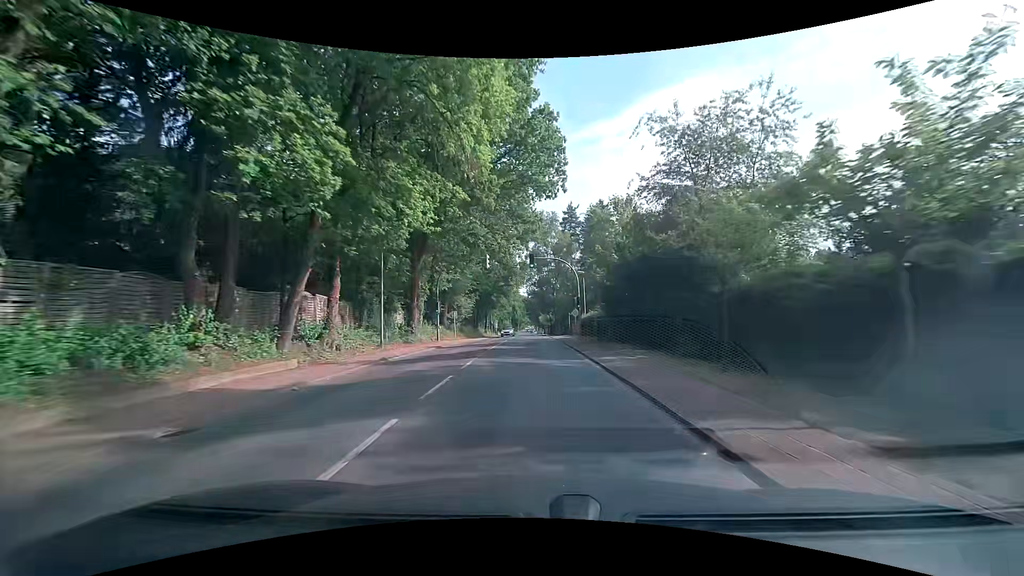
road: secondary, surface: asphalt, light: Day
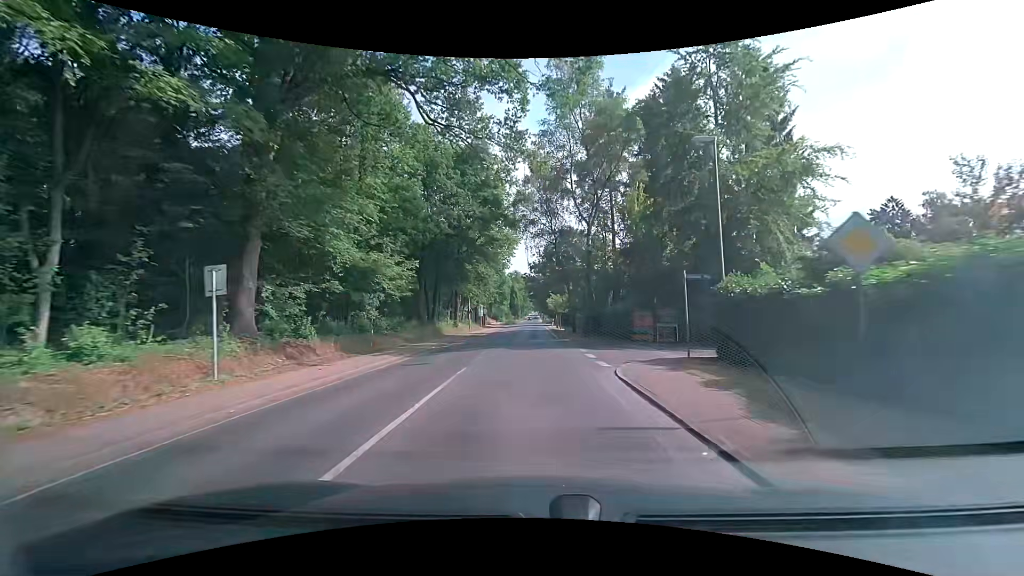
(-0.8, +40.7) m; -1°
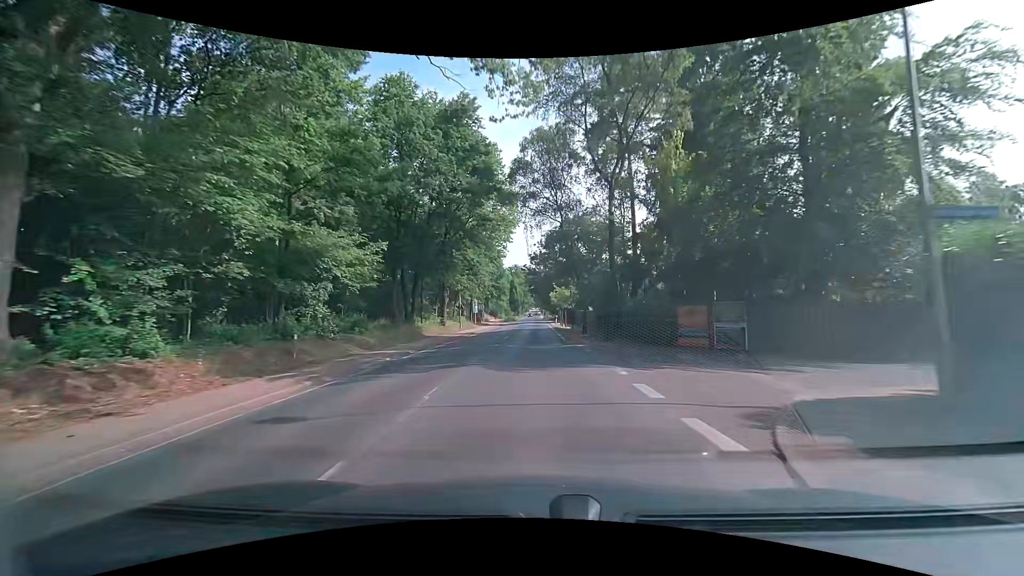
(-0.1, +8.4) m; -1°
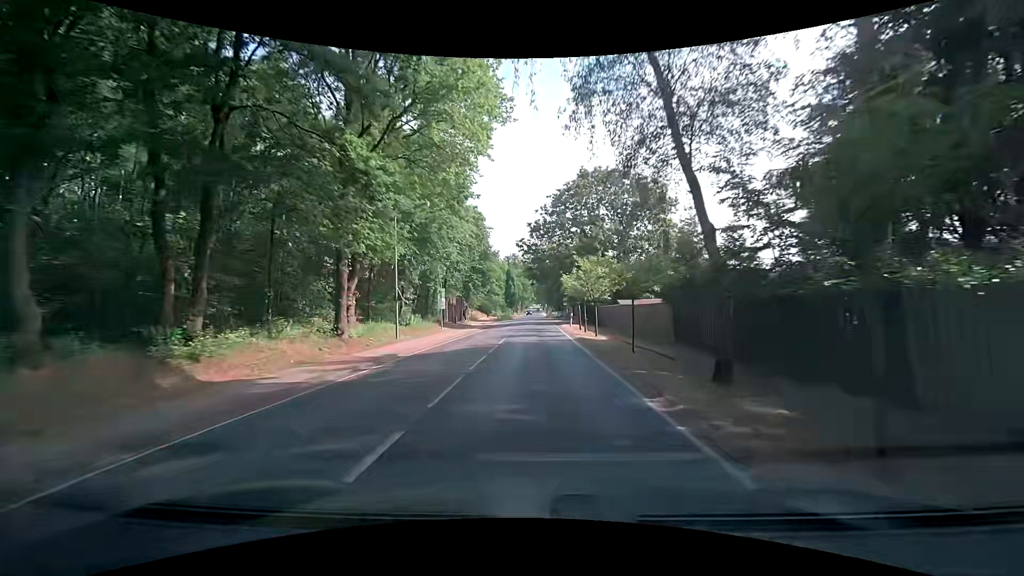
(0.0, +25.0) m; 0°
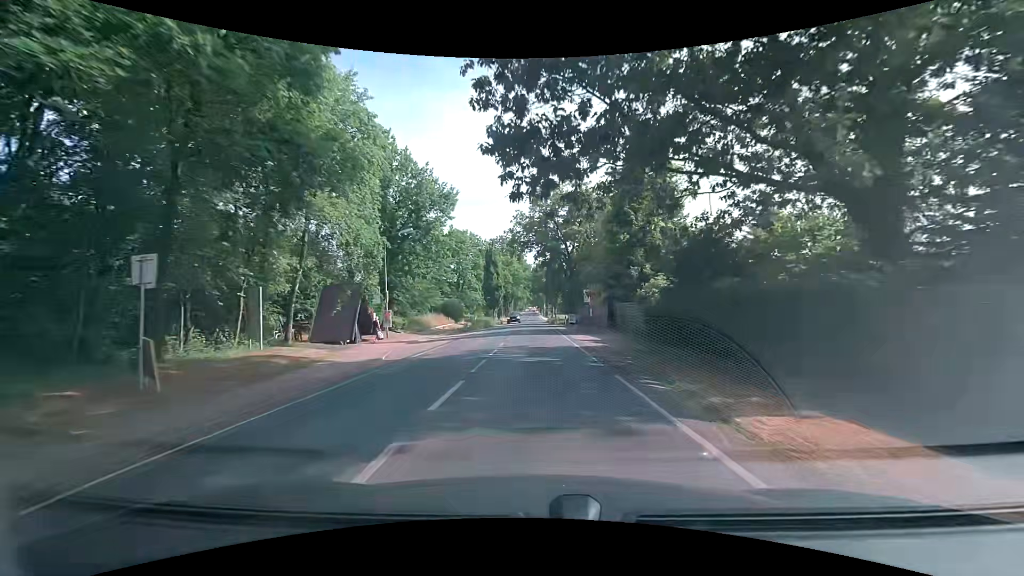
(+0.3, +41.1) m; +1°
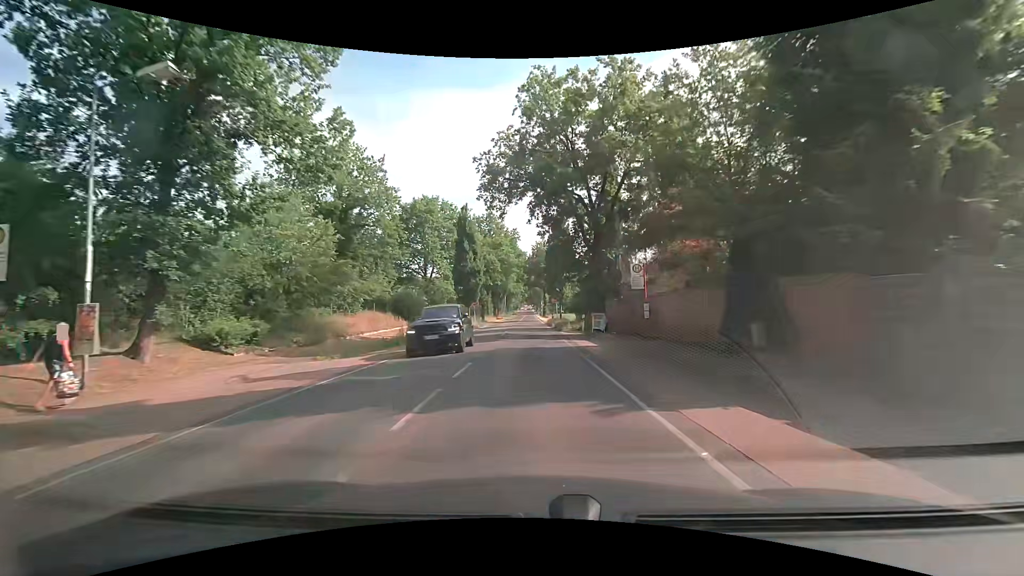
(0.0, +24.1) m; 0°
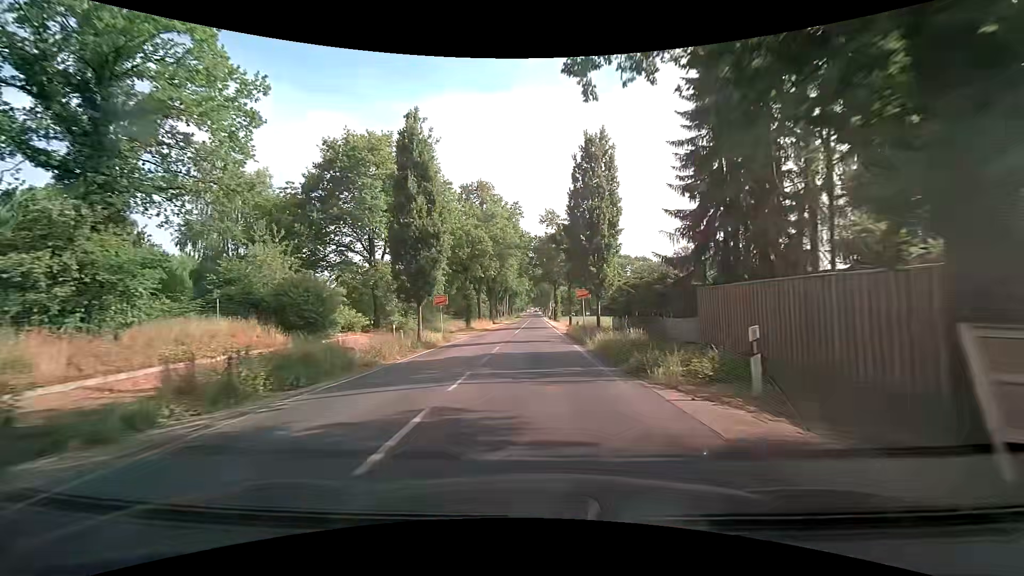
(-0.2, +24.0) m; 0°
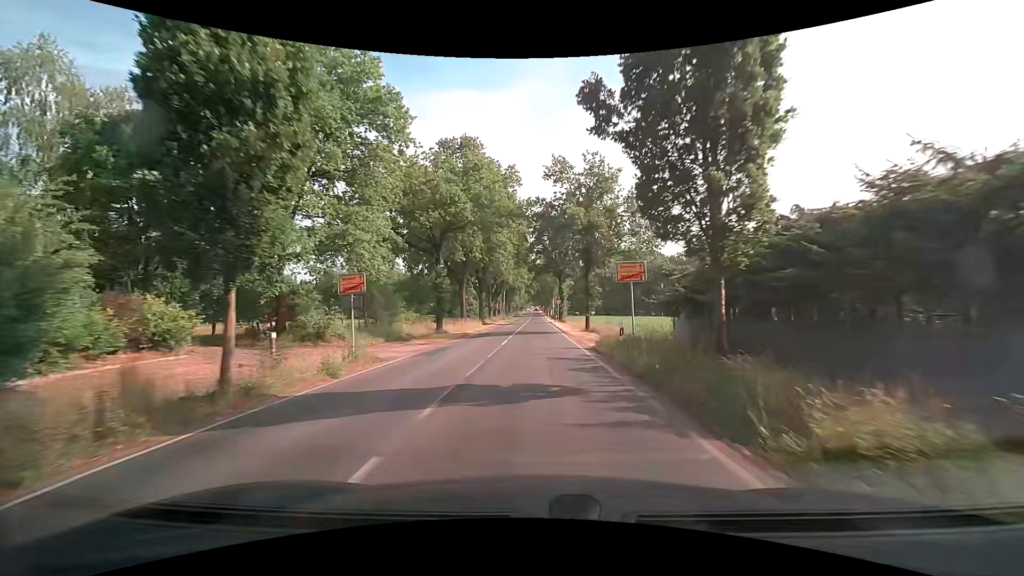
(-0.2, +16.1) m; -1°
(0, +10) (0, +20) (0, +30) (0, +40) (0, +50) (0, +60) (0, +70) (+1, +80) (+1, +90) (+1, +100) m
